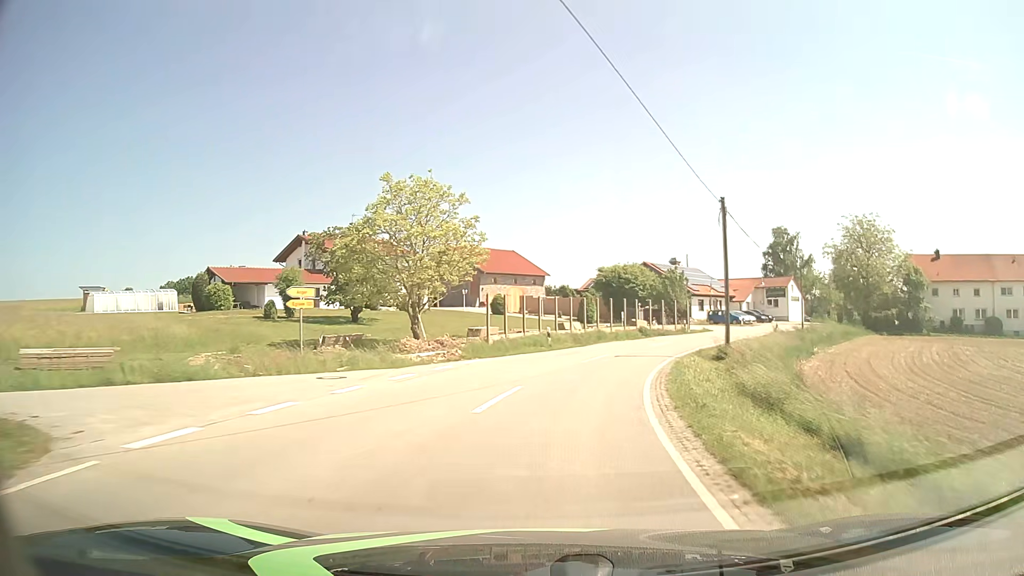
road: tertiary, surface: asphalt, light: Day
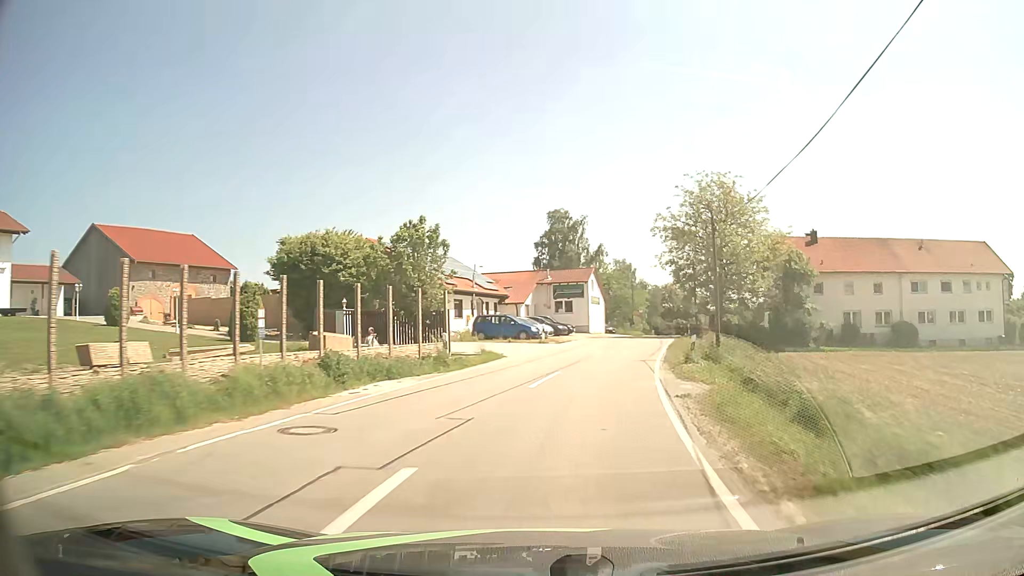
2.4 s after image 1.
(+5.7, +31.2) m; +22°
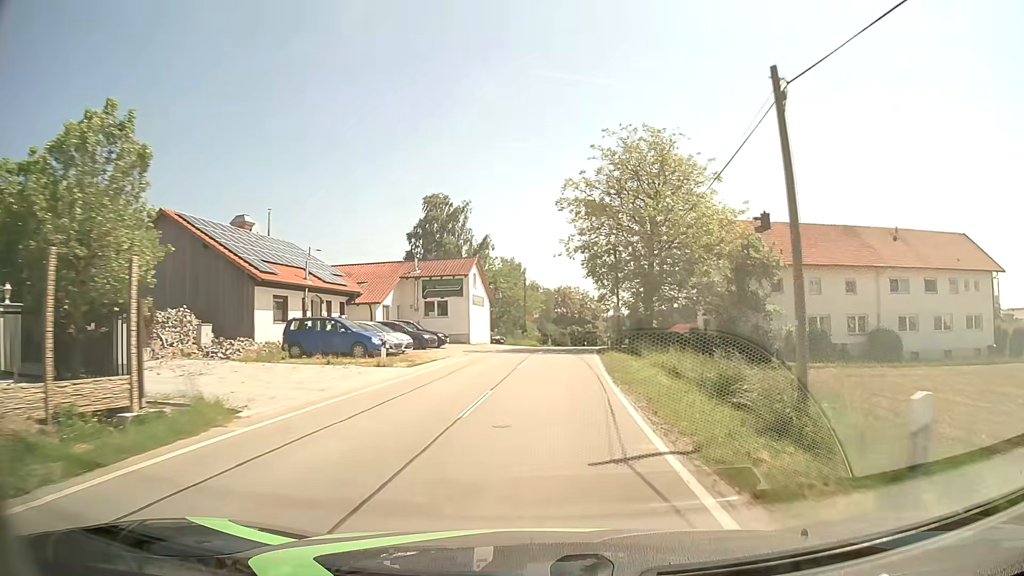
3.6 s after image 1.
(+1.4, +15.9) m; +10°
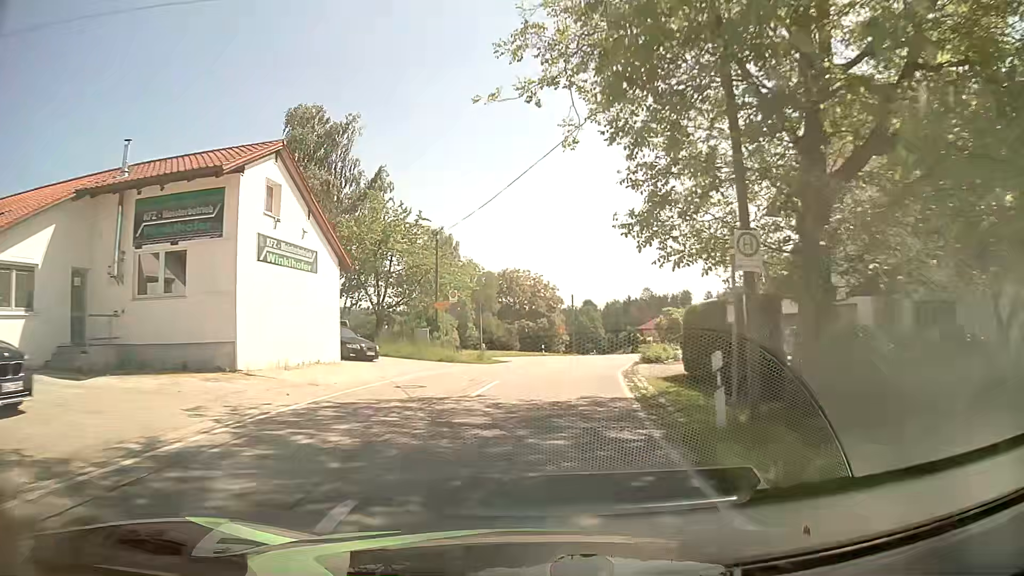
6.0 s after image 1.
(+1.3, +31.8) m; +4°
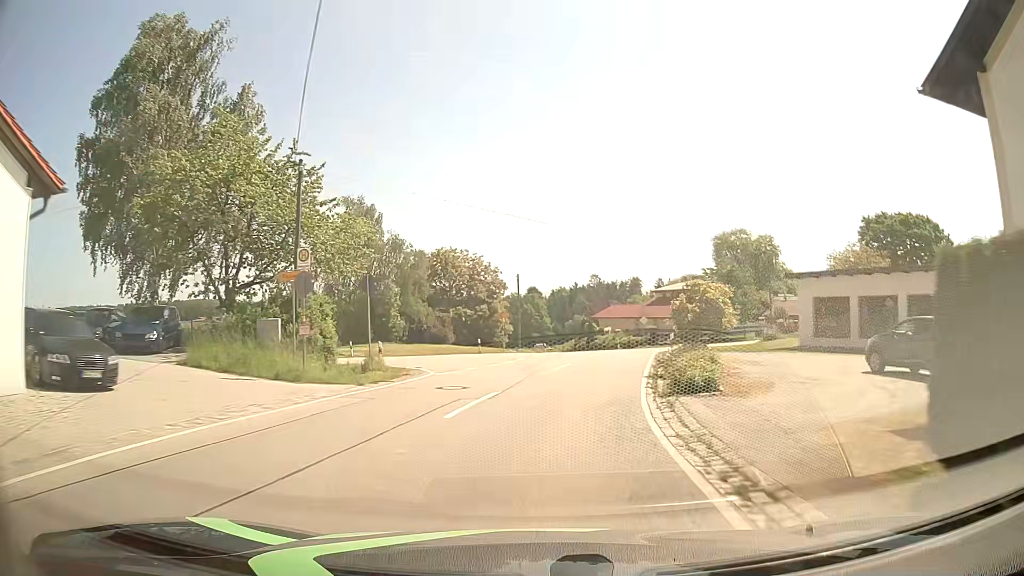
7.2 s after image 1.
(+0.5, +14.9) m; +3°
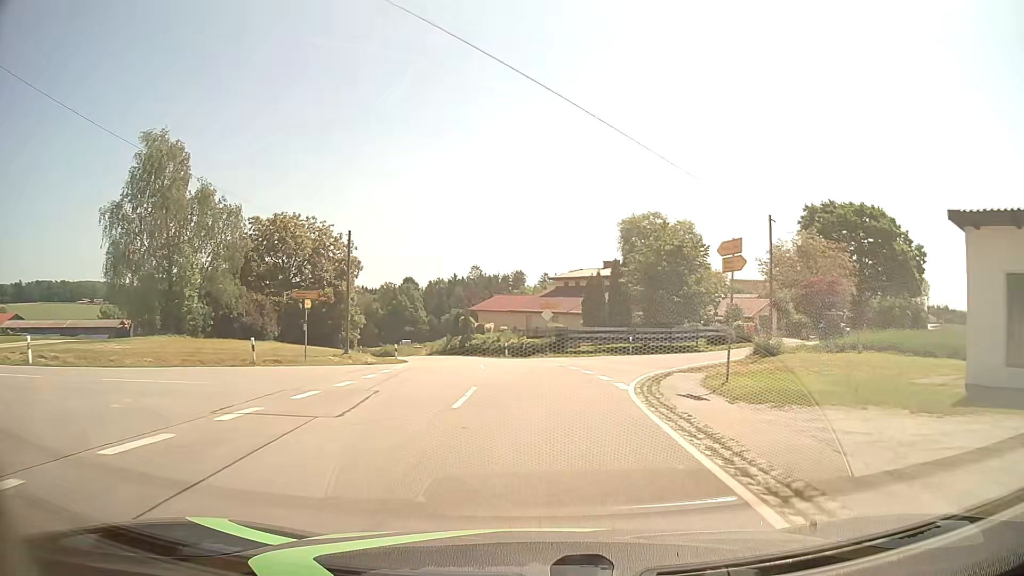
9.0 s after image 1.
(+2.5, +22.2) m; +12°
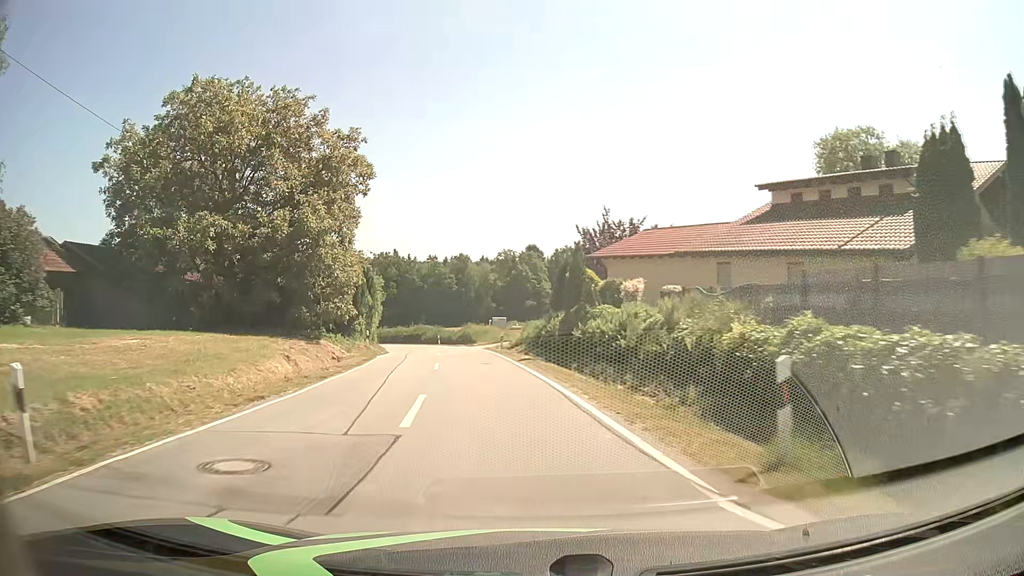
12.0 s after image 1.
(-2.3, +39.2) m; -11°
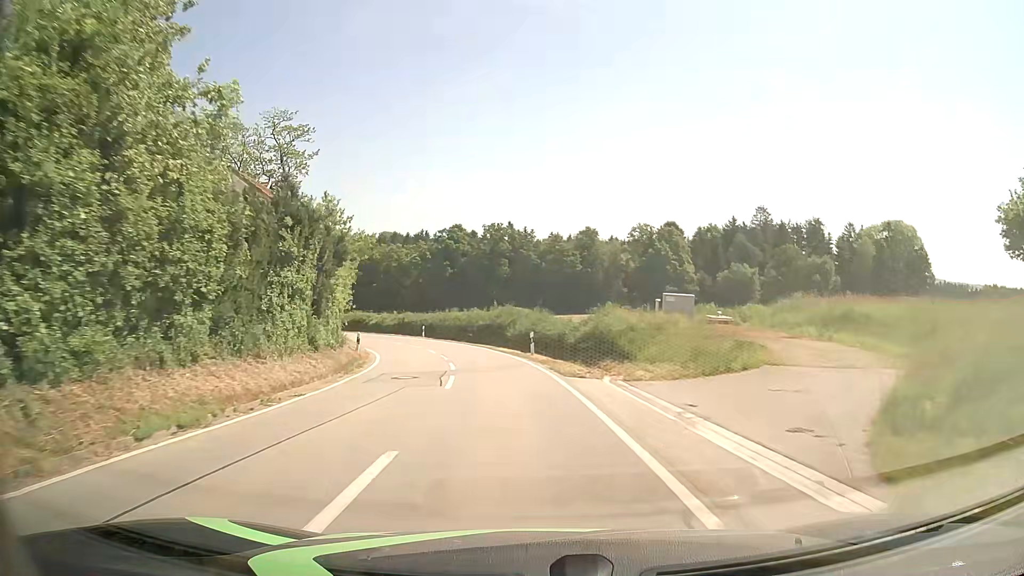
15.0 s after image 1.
(-4.5, +42.0) m; -11°
(0, +10) (-1, +20) (-3, +30) (-5, +40) (-9, +49) (-13, +58) (-18, +66) (-24, +74) (-31, +82) (-37, +90) m
